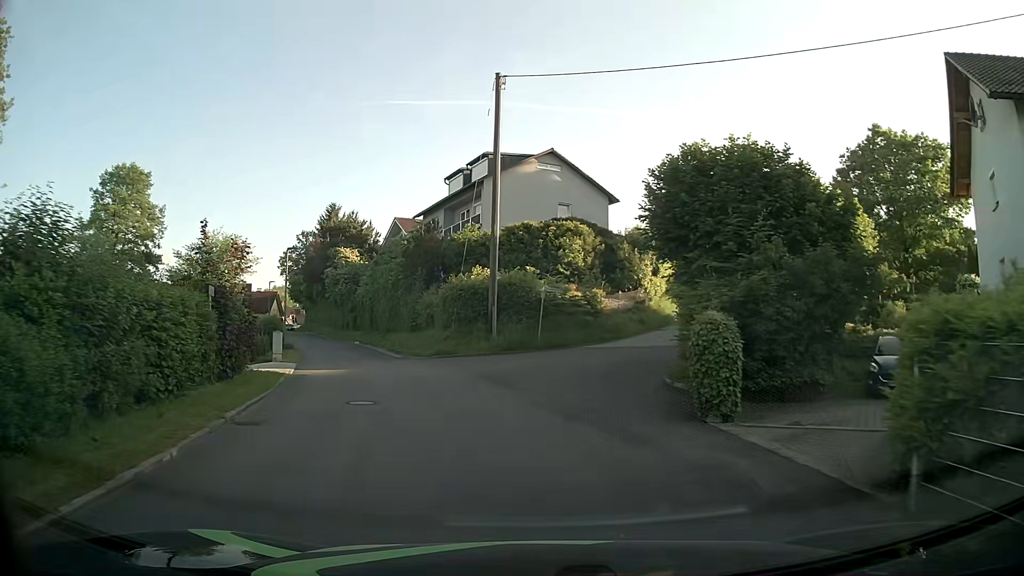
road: residential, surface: asphalt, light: Day
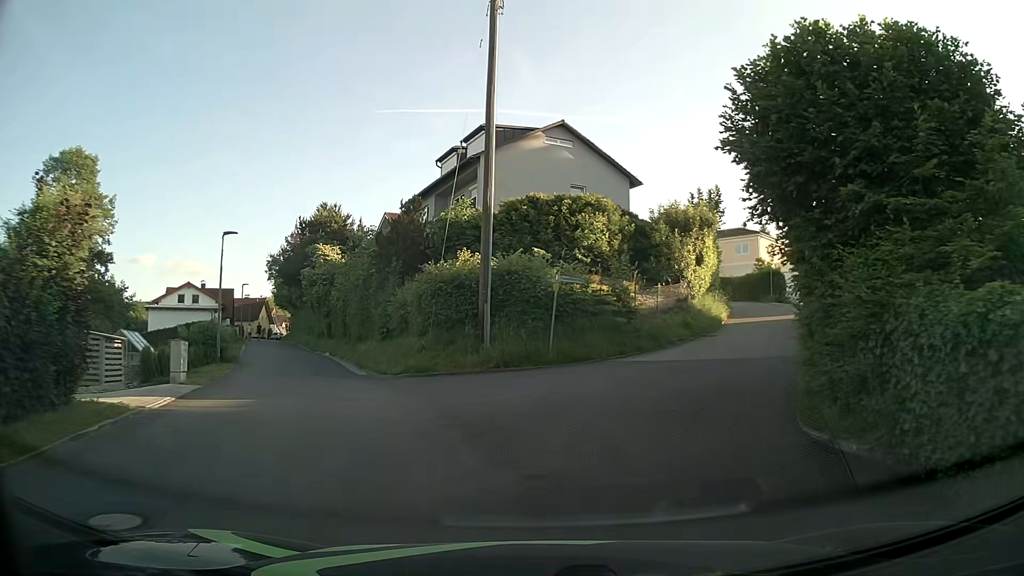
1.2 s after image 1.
(-0.1, +8.1) m; 0°
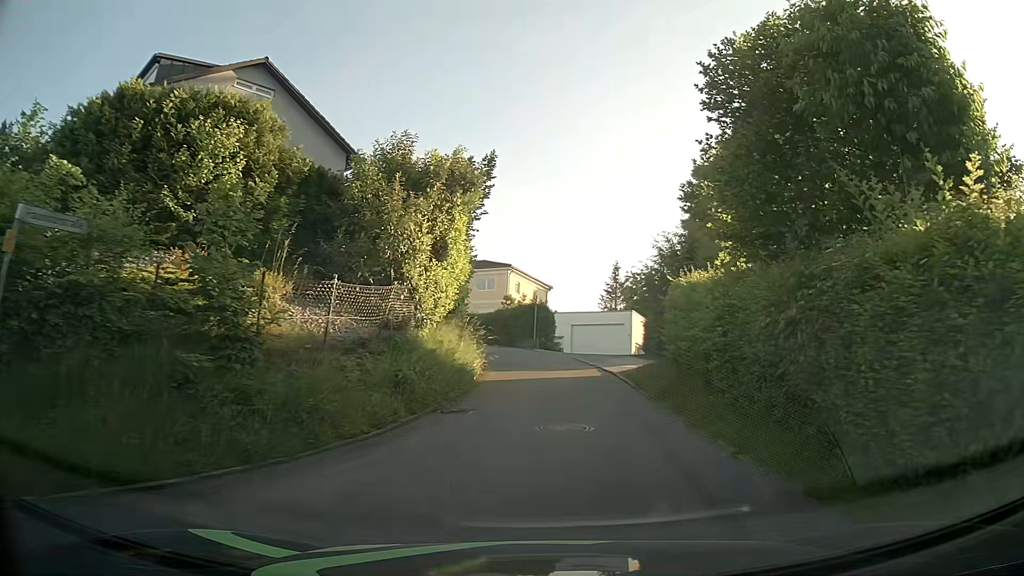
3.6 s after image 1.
(+2.3, +13.4) m; +23°
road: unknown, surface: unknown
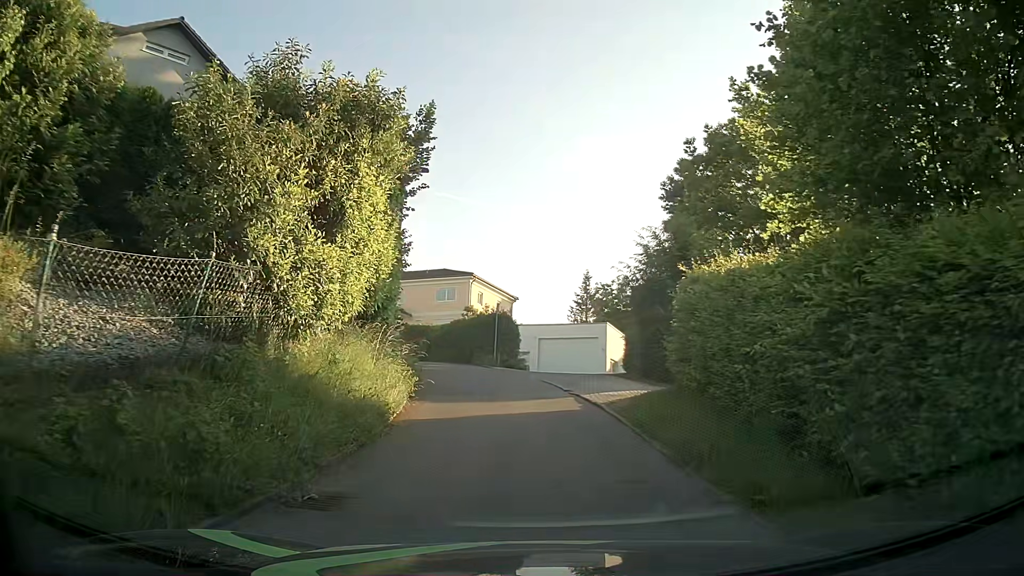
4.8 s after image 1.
(+0.1, +5.1) m; +1°
